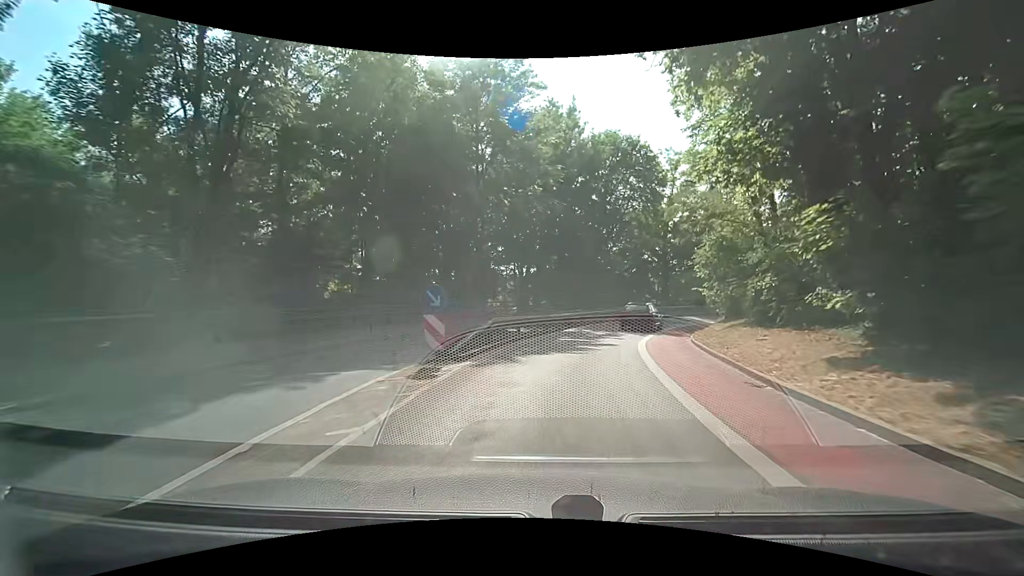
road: secondary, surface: asphalt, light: Day
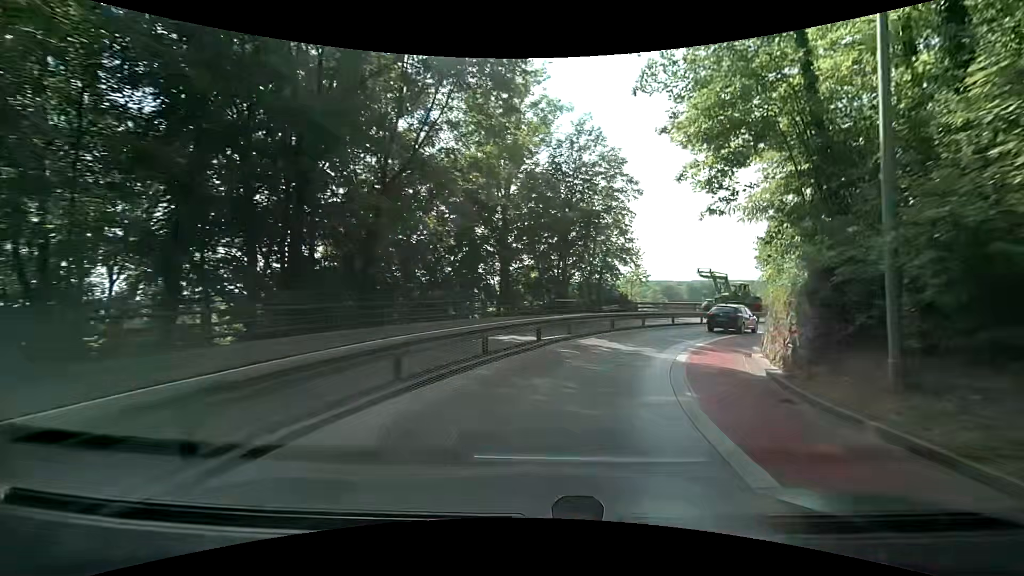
(+4.1, +26.2) m; +21°
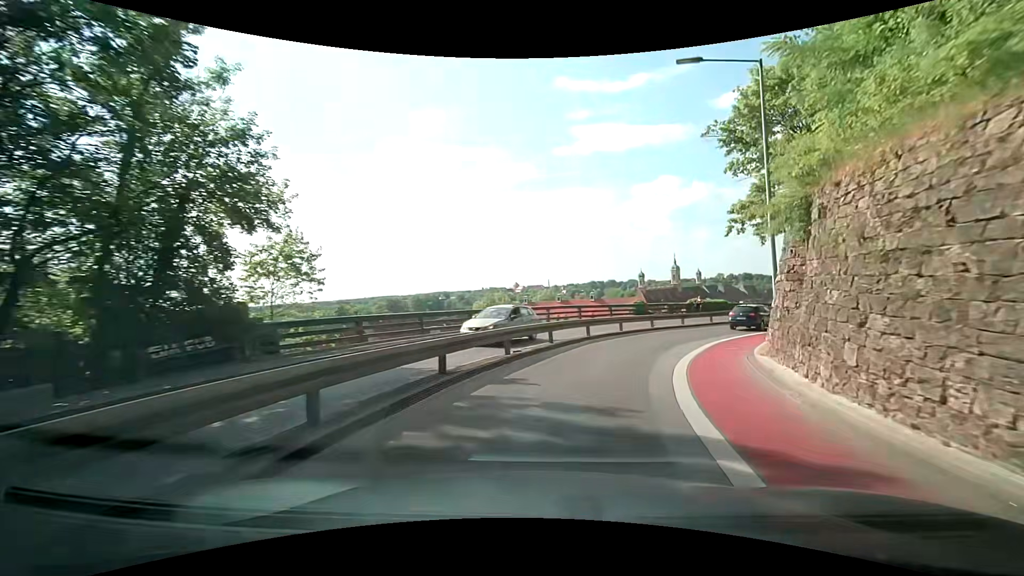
(+6.1, +24.1) m; +30°
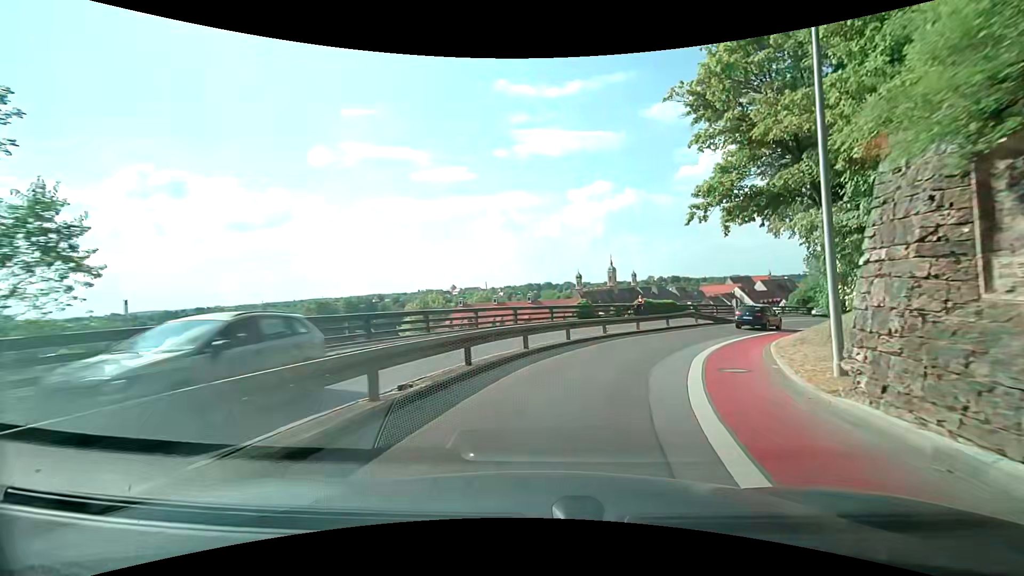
(+0.4, +6.3) m; +7°
(+1, +10) (+4, +19) (+9, +28) (+16, +36) (+22, +43) (+29, +50) (+36, +57) (+43, +64) (+50, +72) (+58, +79) m
